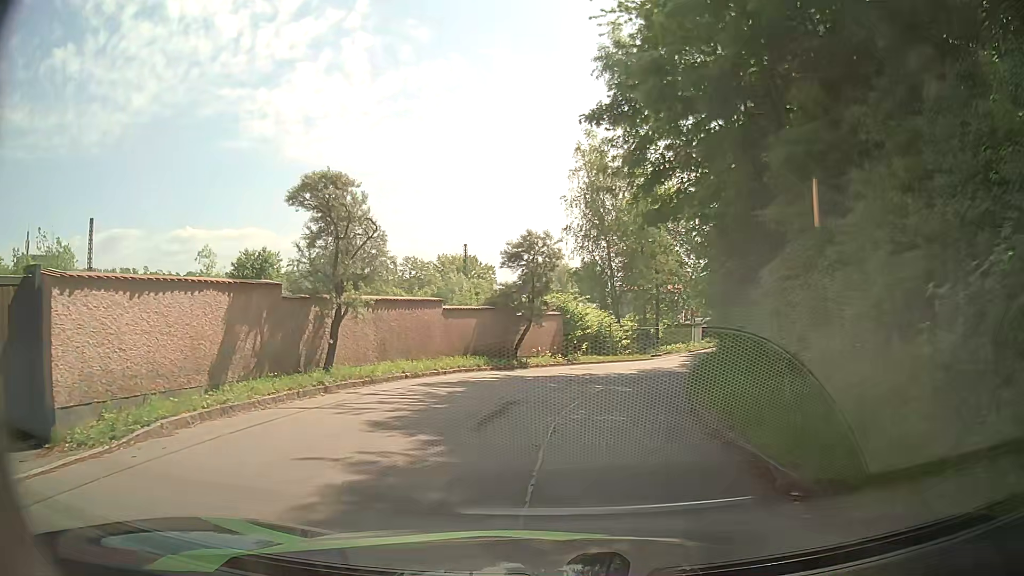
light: Day
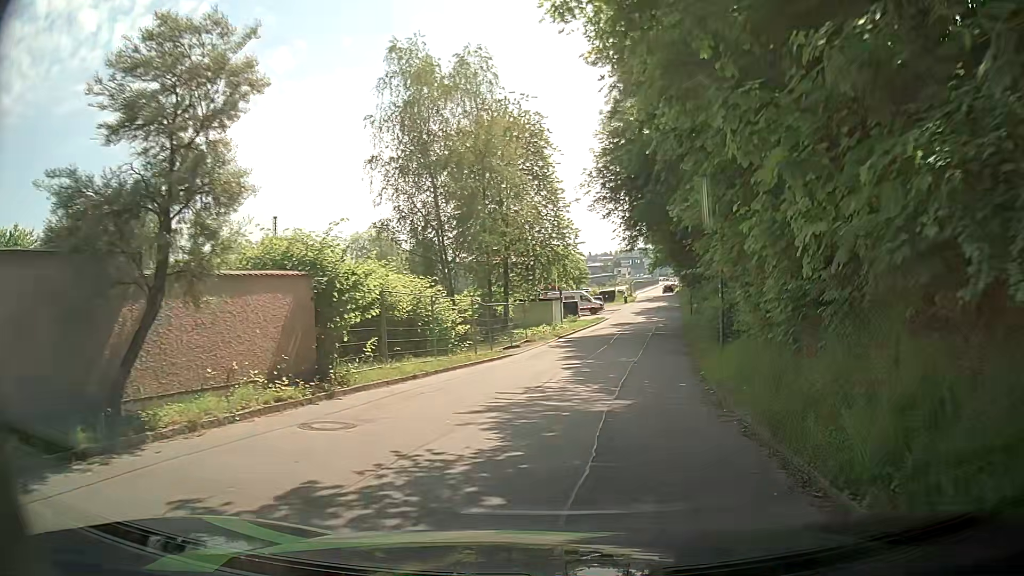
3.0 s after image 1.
(+1.5, +17.0) m; +12°
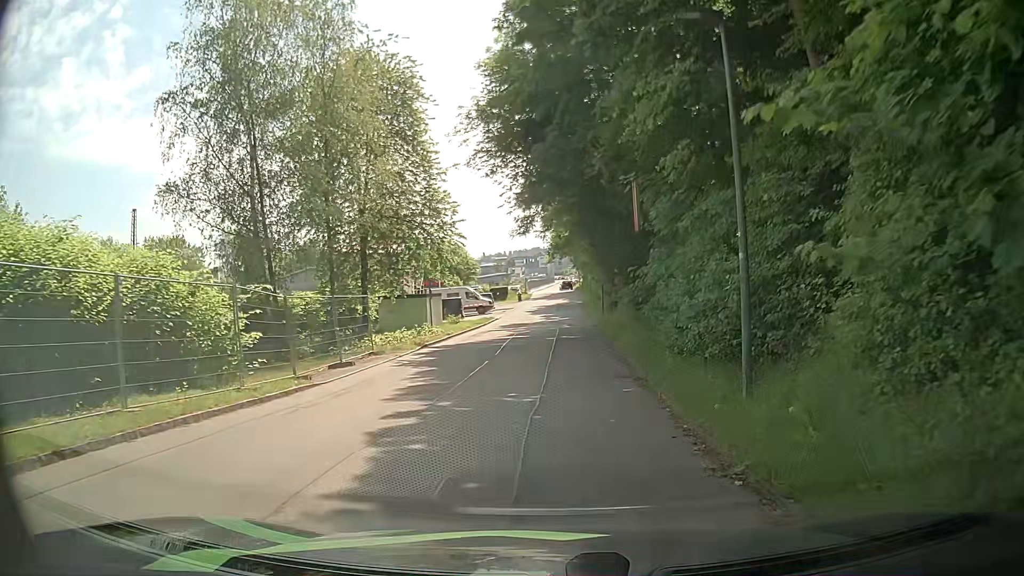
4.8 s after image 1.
(+1.1, +10.9) m; +9°
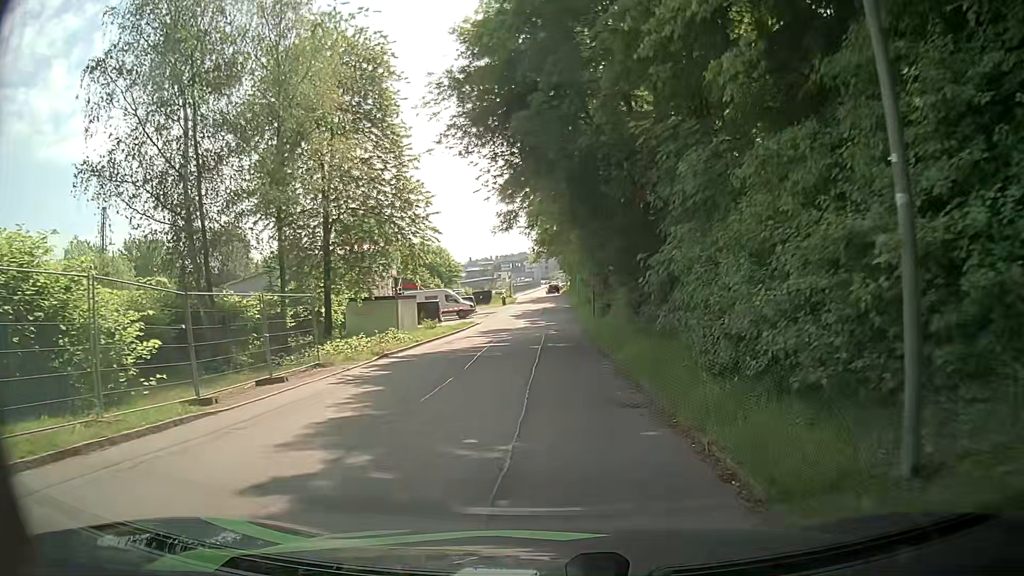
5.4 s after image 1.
(+0.1, +4.1) m; +2°
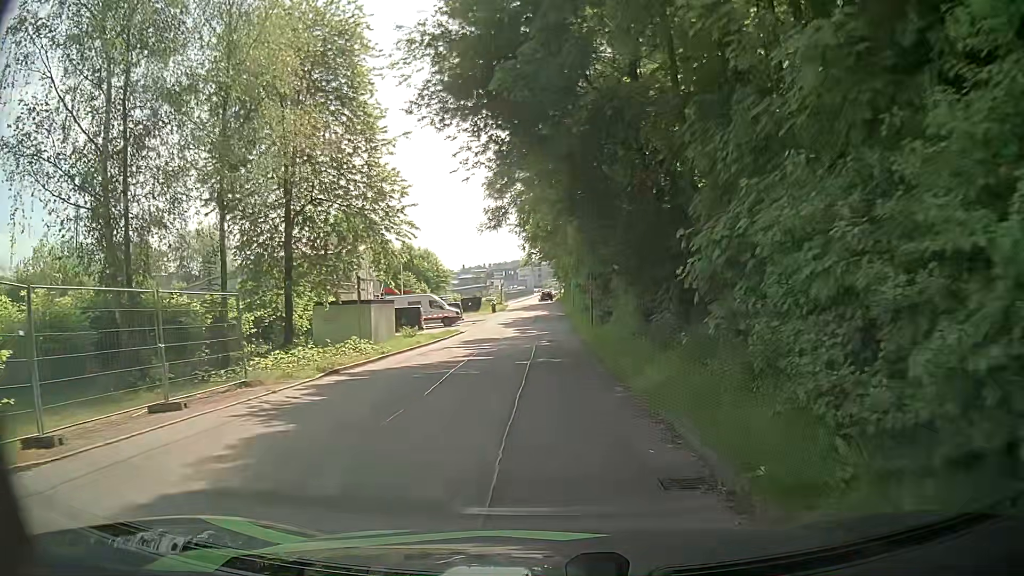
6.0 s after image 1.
(0.0, +4.3) m; +1°
